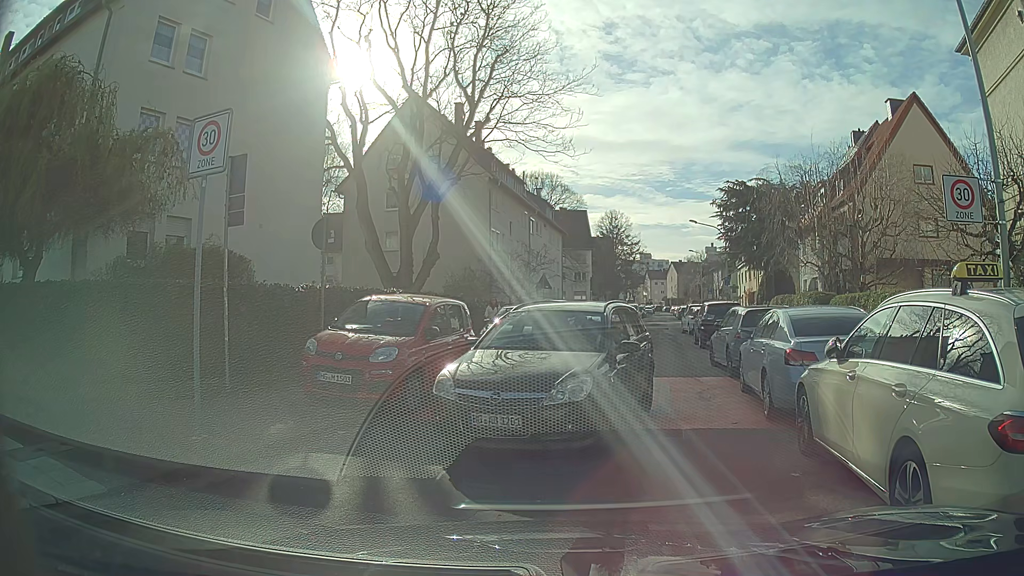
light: Day
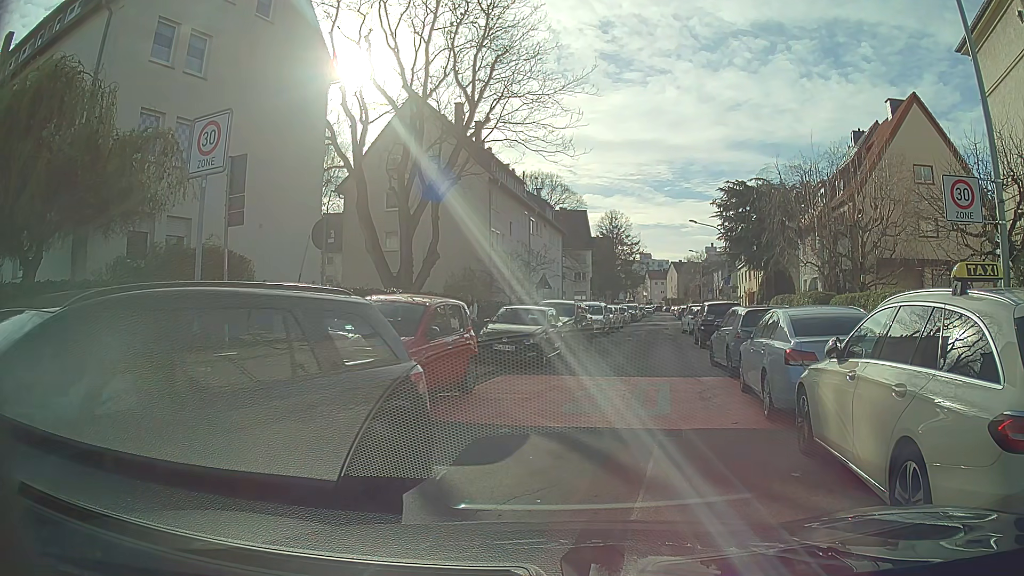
(0.0, 0.0) m; 0°
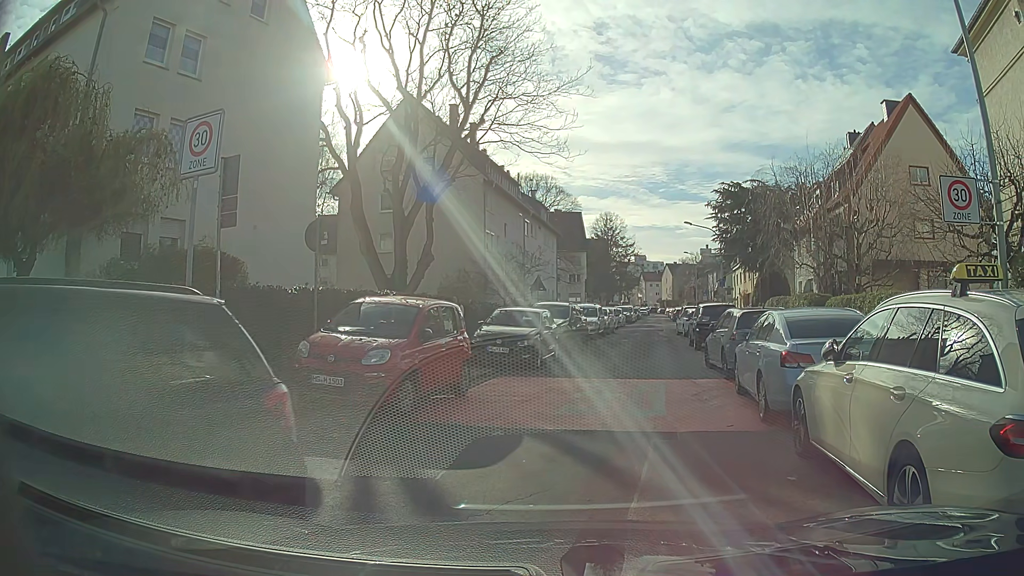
(0.0, 0.0) m; 0°
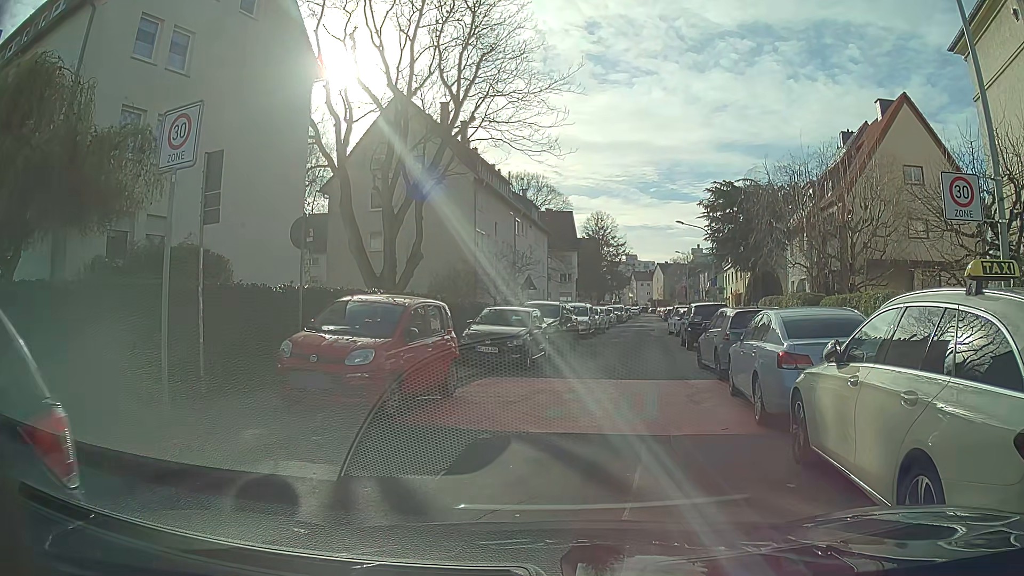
(0.0, +0.3) m; 0°
